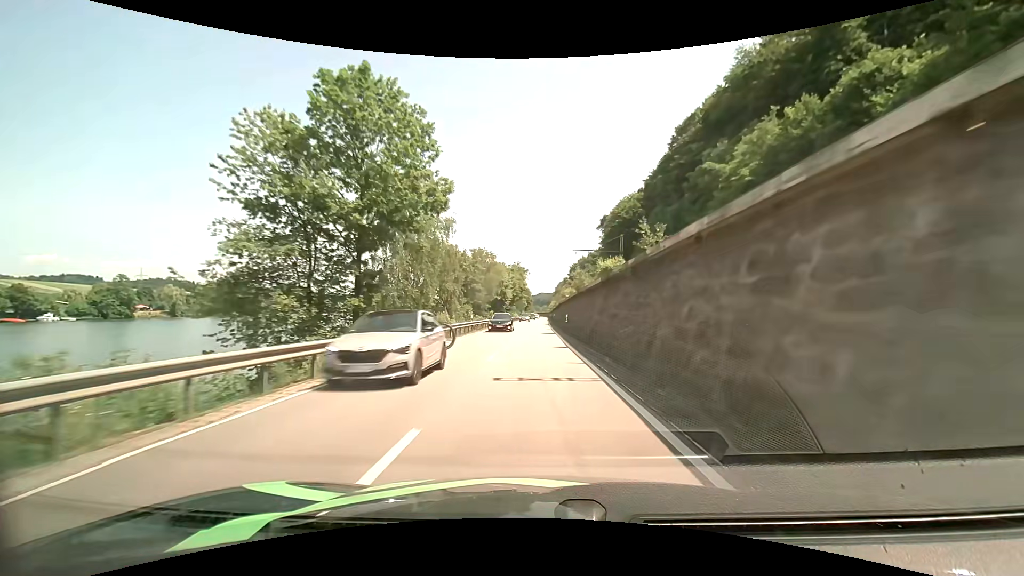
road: primary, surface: asphalt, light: Day
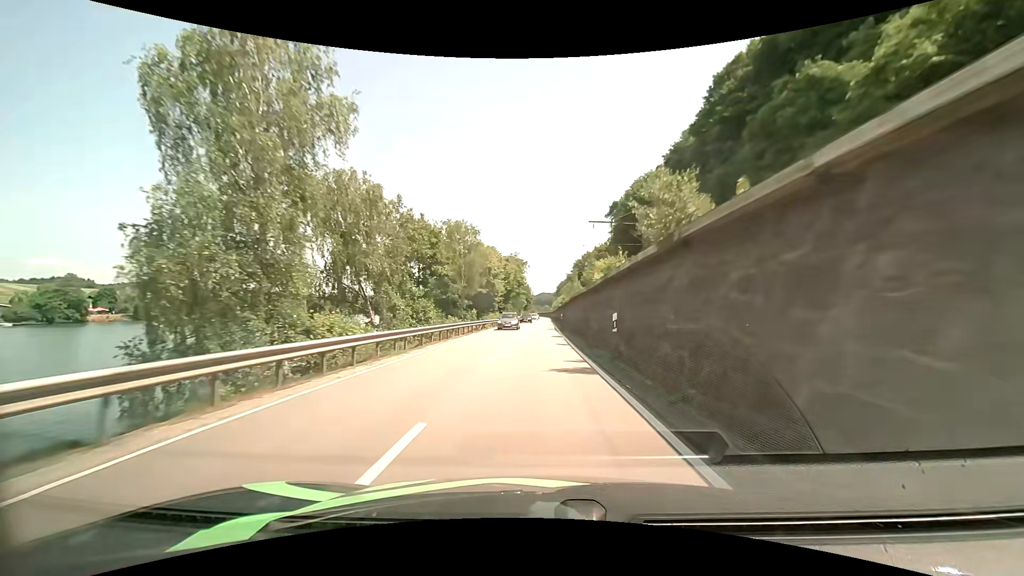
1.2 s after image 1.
(-0.1, +23.6) m; 0°
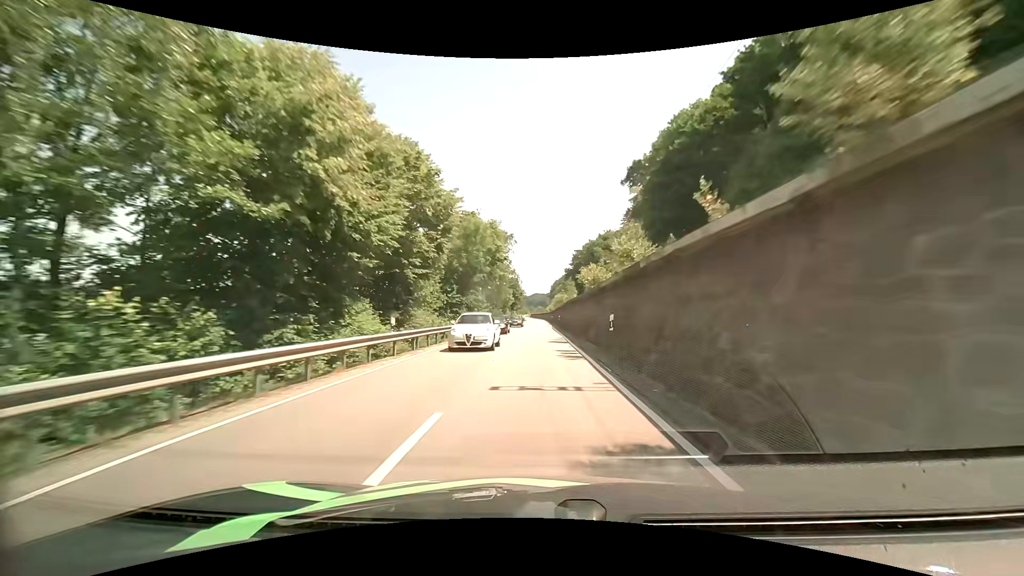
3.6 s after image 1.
(+0.5, +47.0) m; +1°
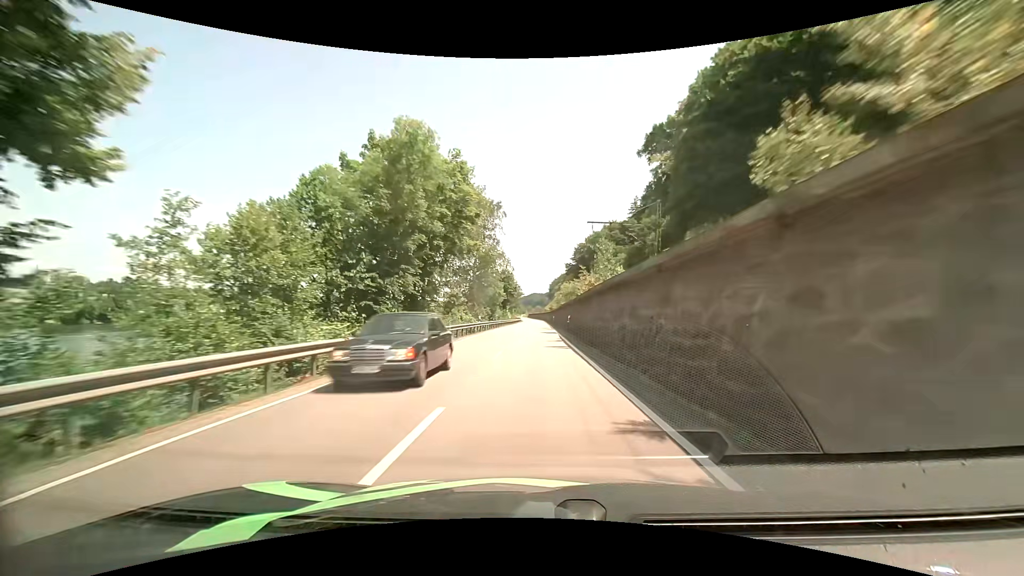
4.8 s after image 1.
(0.0, +23.6) m; 0°
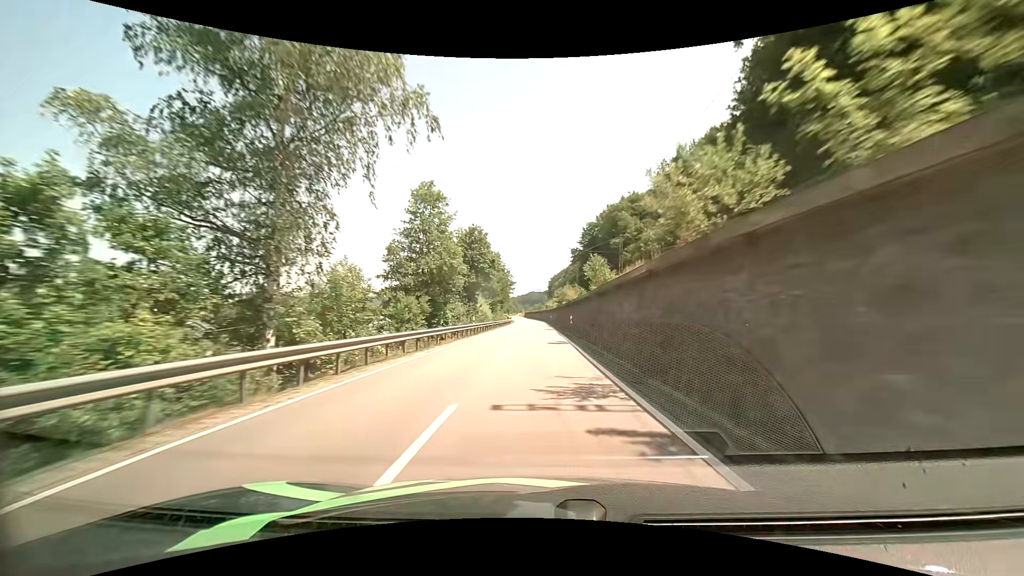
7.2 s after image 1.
(-0.2, +47.3) m; 0°
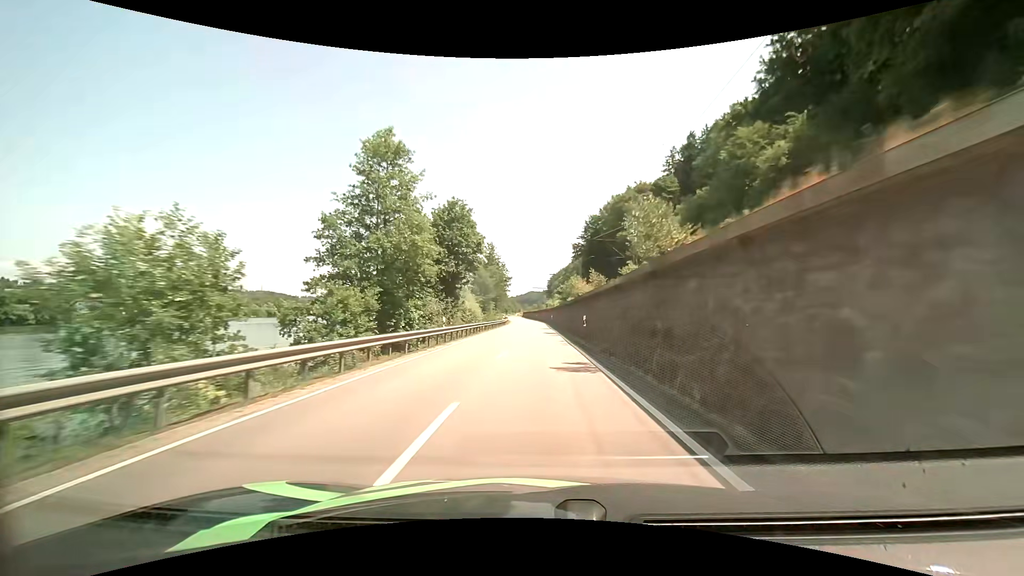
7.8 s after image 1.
(0.0, +11.9) m; 0°
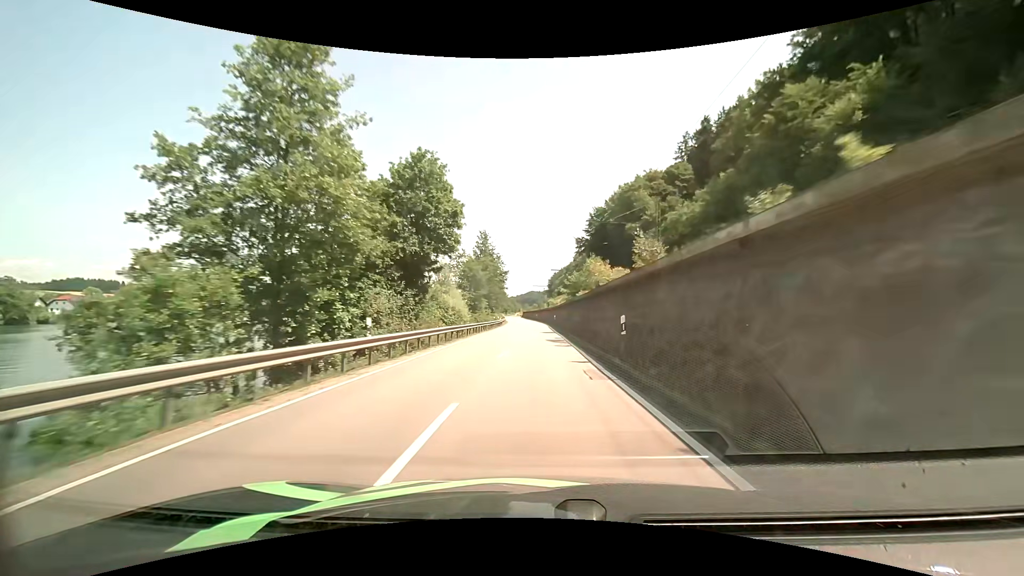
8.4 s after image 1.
(0.0, +12.0) m; 0°
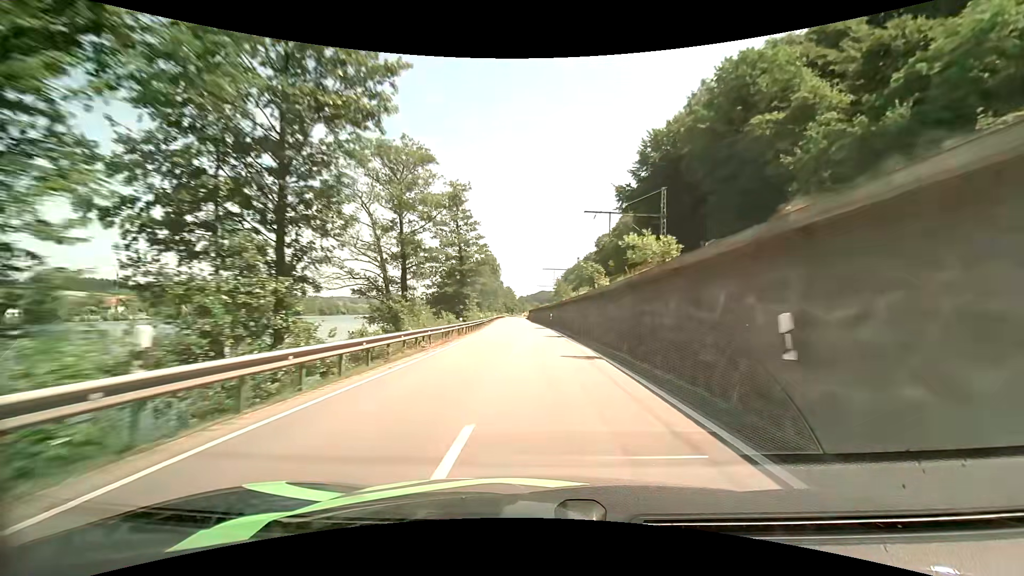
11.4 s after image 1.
(-0.2, +61.3) m; -1°
(0, +10) (0, +20) (0, +30) (-1, +40) (-1, +50) (-2, +60) (-2, +70) (-3, +80) (-3, +90) (-4, +100) m
